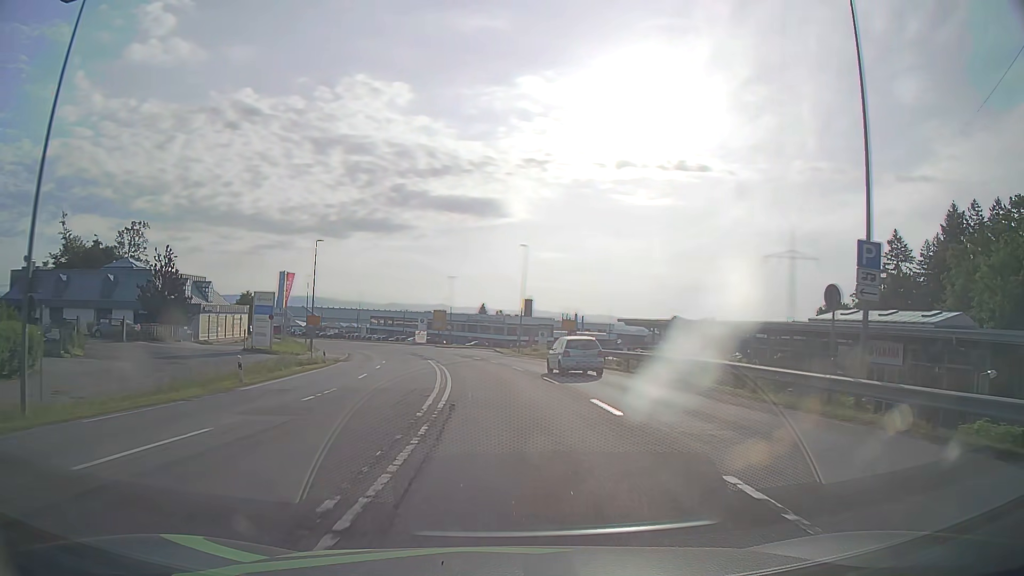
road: secondary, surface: asphalt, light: Day
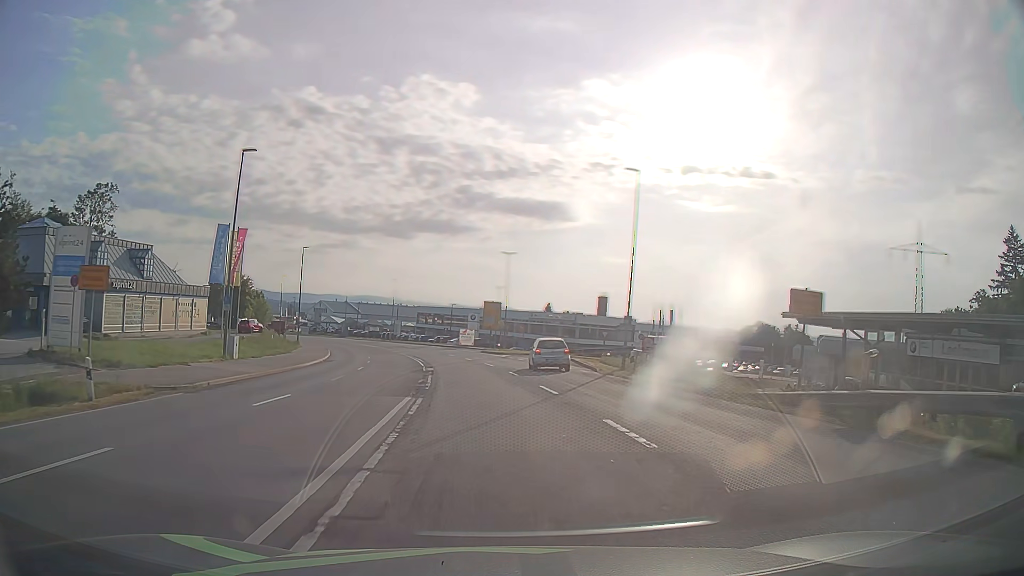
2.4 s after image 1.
(-1.2, +30.4) m; -5°
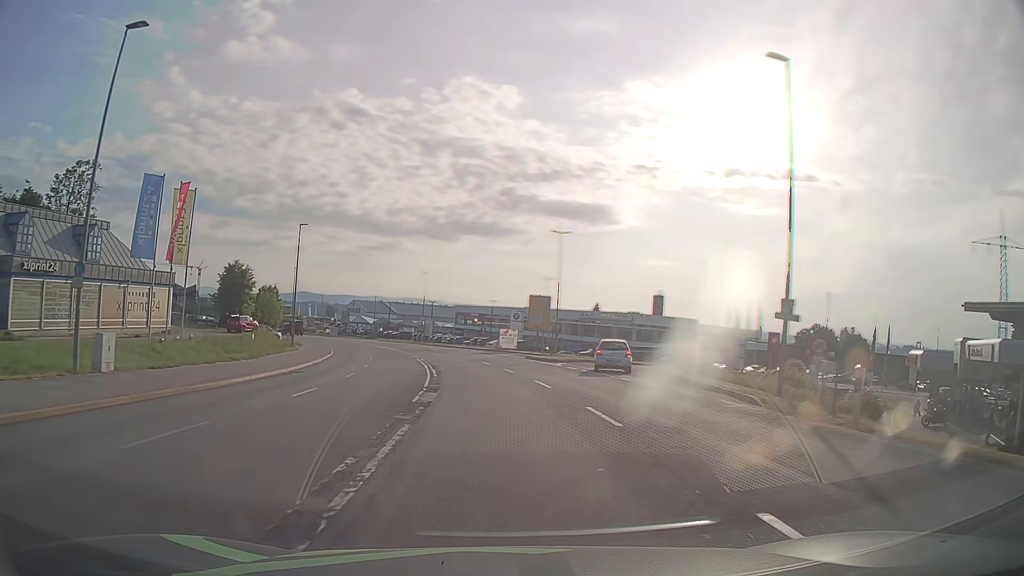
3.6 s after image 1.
(-0.5, +15.3) m; -3°
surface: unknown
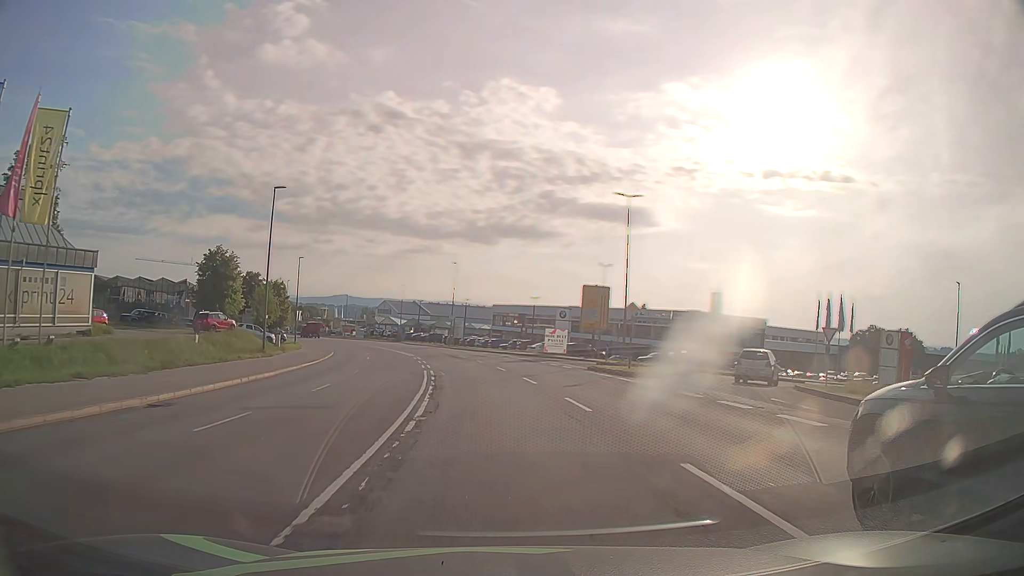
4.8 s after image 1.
(-0.5, +15.3) m; -3°
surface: asphalt
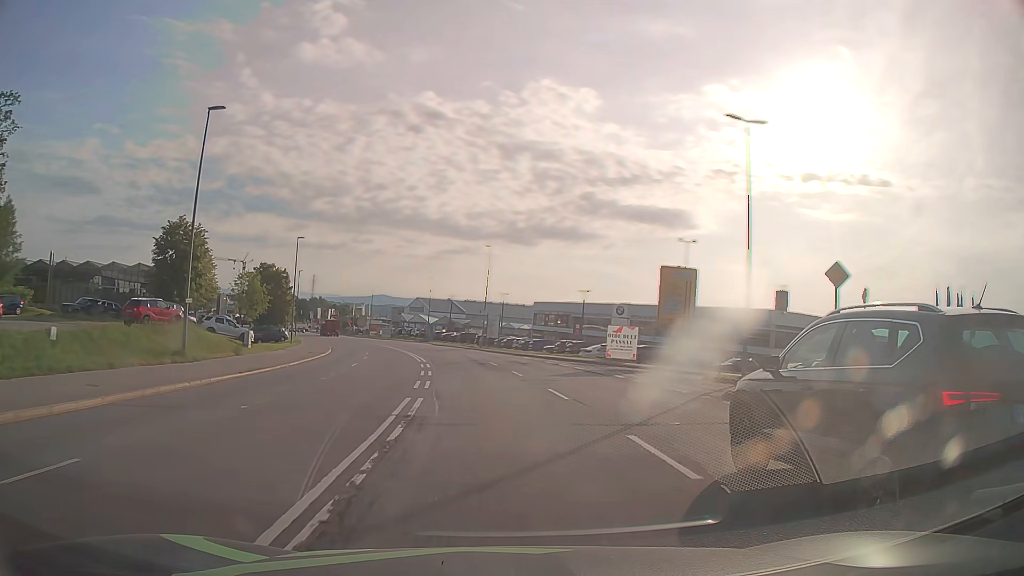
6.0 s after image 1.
(-0.5, +15.3) m; -3°
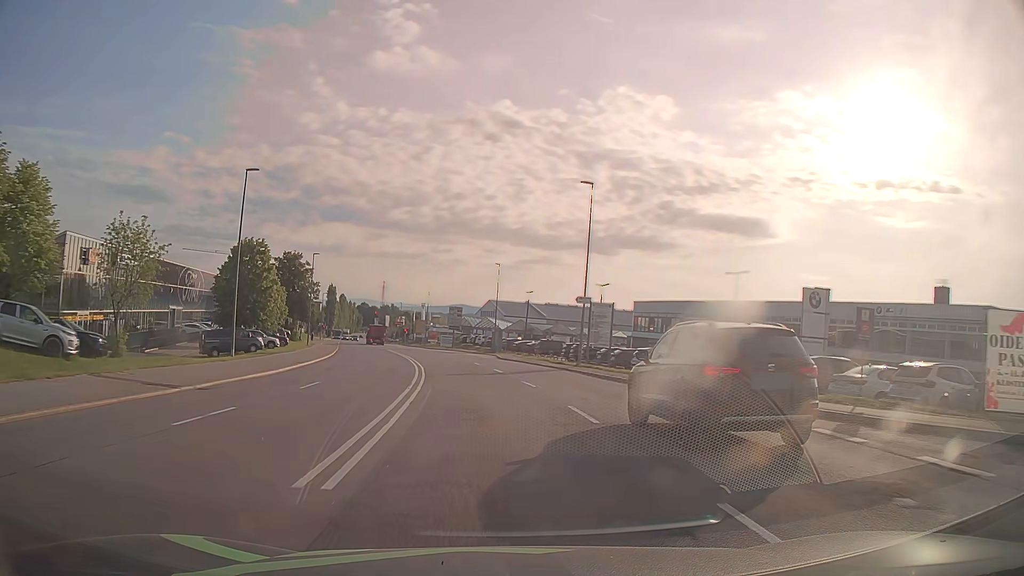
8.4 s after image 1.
(-1.8, +30.5) m; -7°
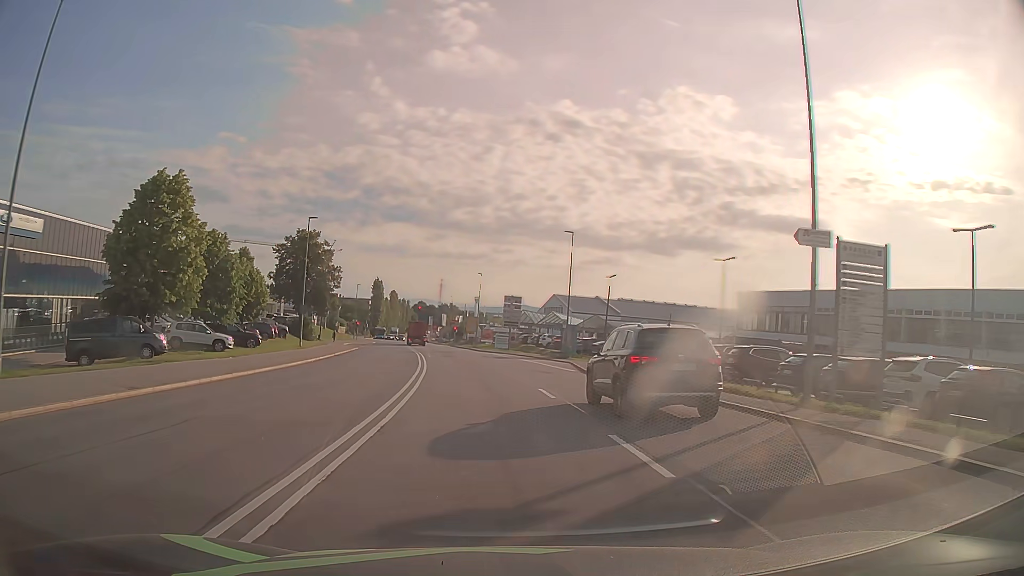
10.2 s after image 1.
(-1.0, +22.8) m; -5°
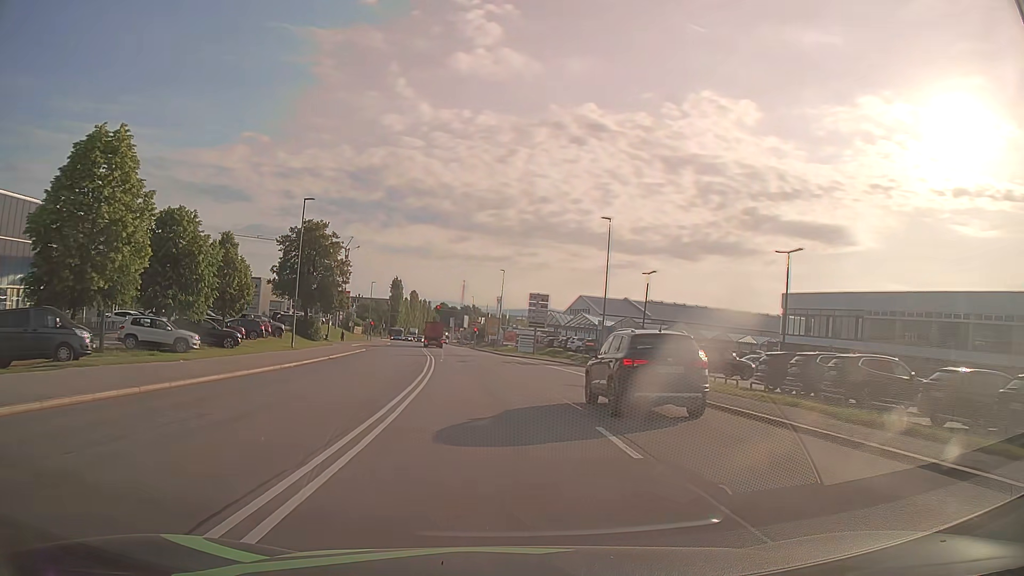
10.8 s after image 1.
(-0.1, +7.6) m; -2°
(0, +10) (-1, +20) (-2, +30) (-3, +40) (-4, +50) (-5, +60) (-6, +70) (-8, +80) (-9, +89) (-10, +99) m
